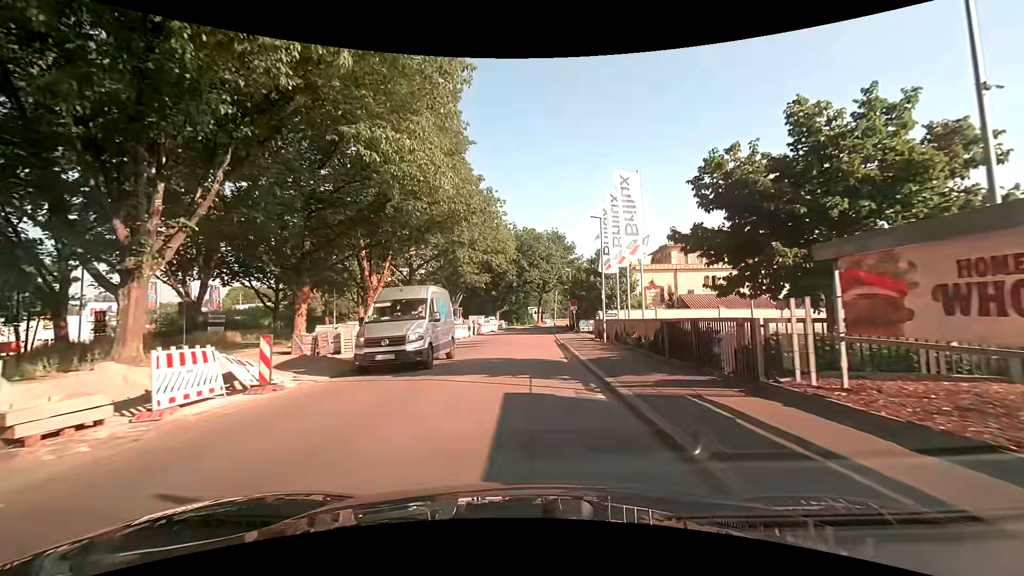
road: unclassified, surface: asphalt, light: Day
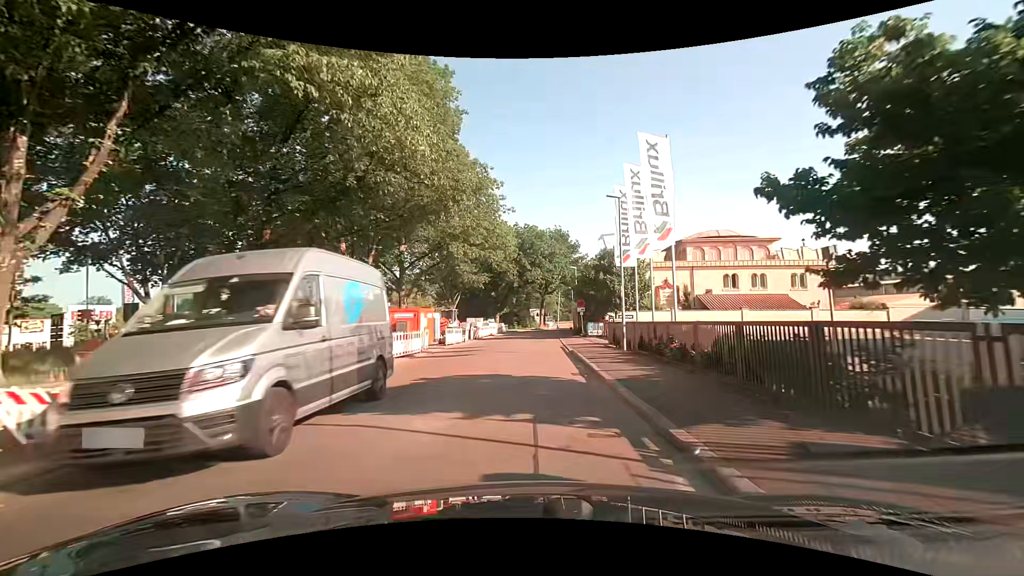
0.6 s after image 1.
(+0.1, +4.6) m; +1°
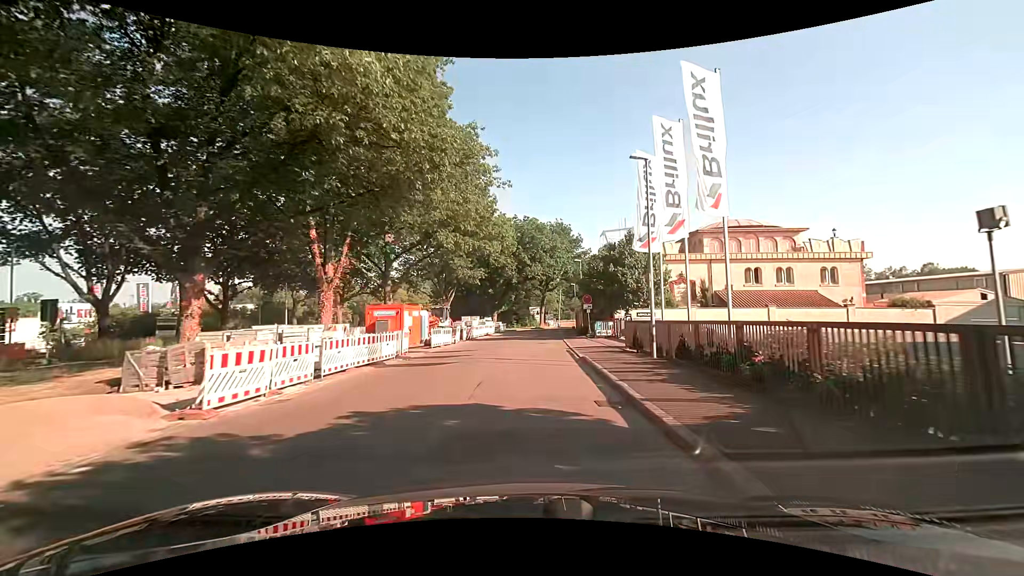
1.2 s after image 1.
(0.0, +4.8) m; 0°
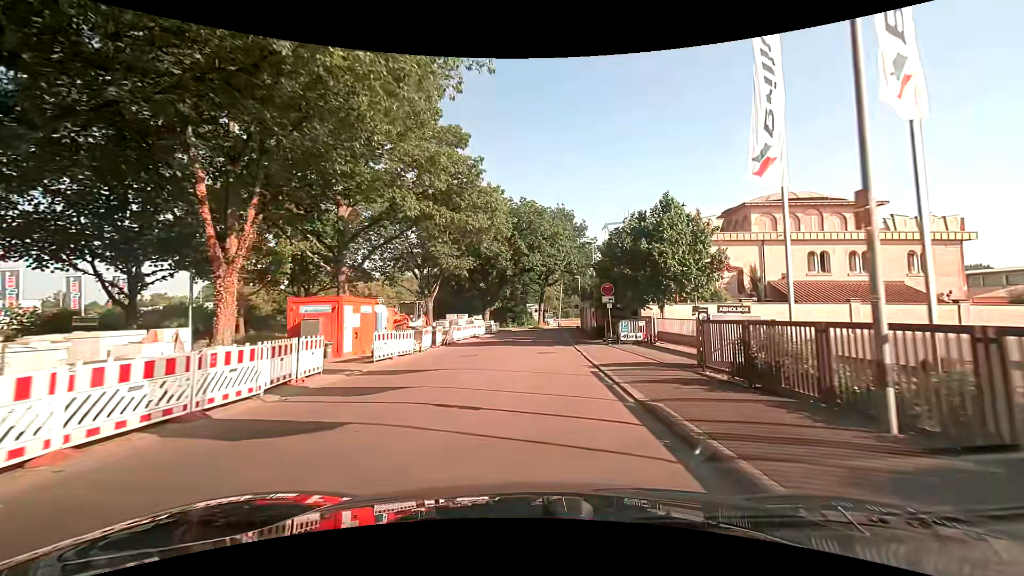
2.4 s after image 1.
(0.0, +10.0) m; 0°
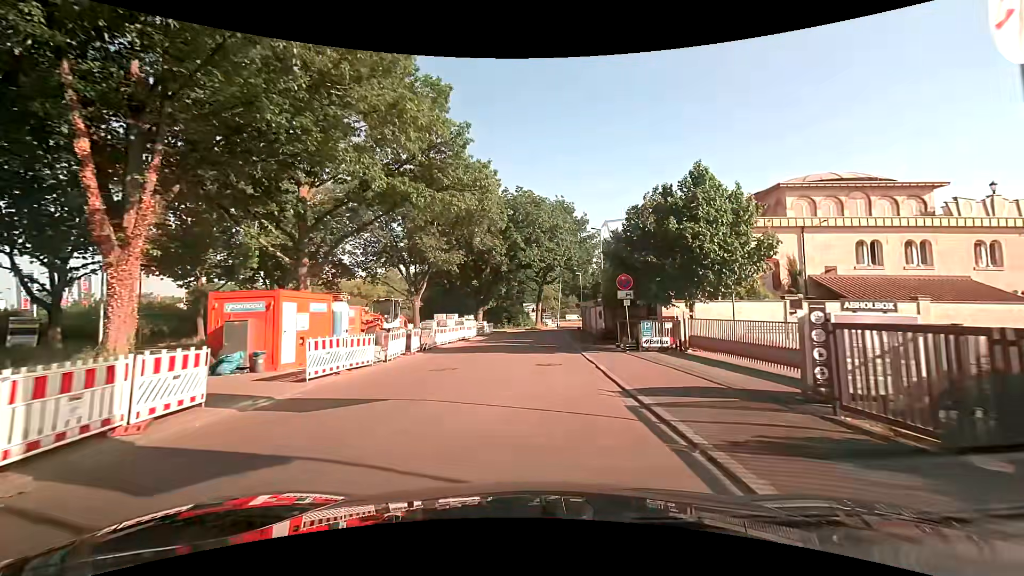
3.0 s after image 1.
(0.0, +5.1) m; +1°
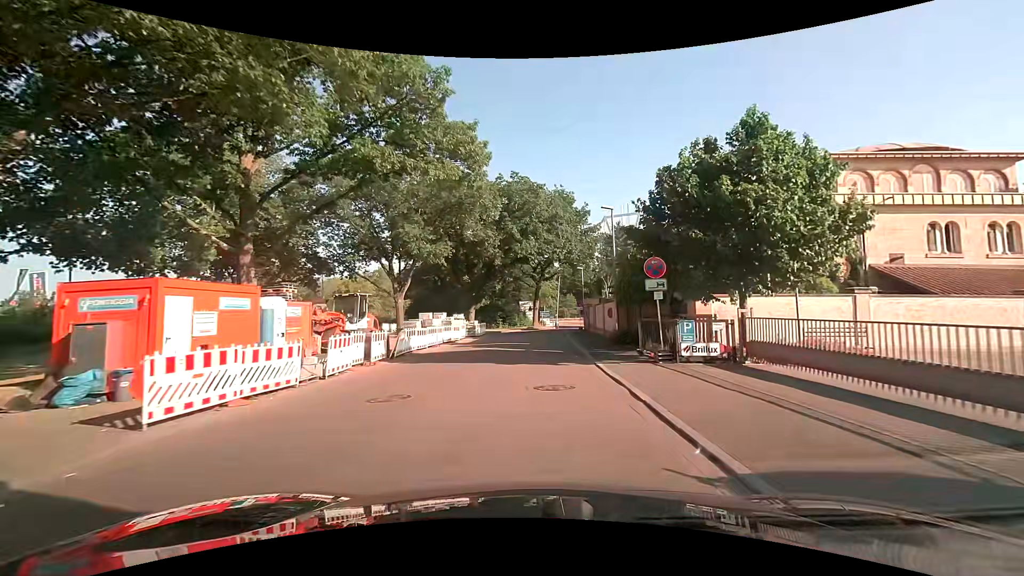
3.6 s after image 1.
(0.0, +5.2) m; 0°
